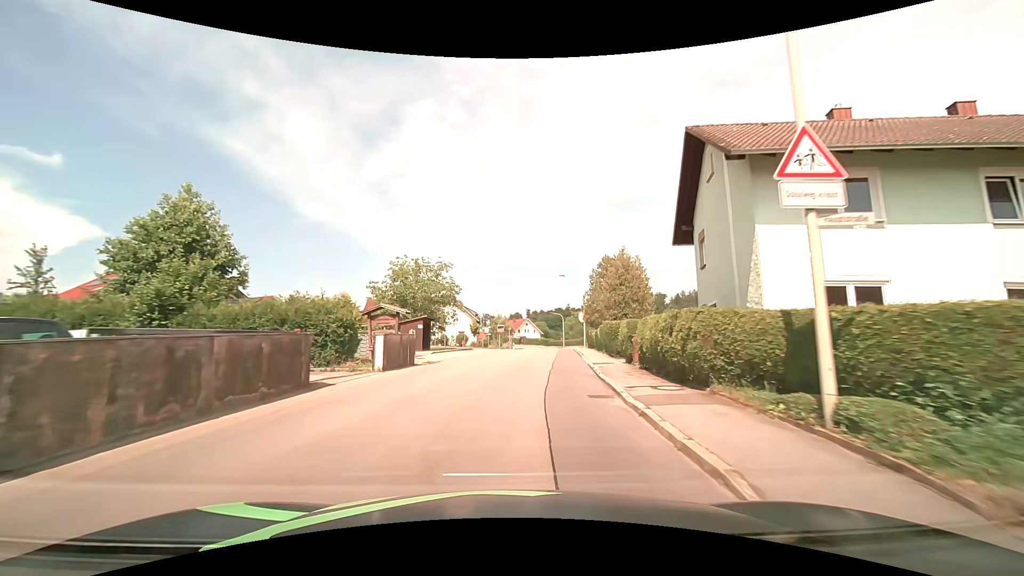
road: tertiary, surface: asphalt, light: Day
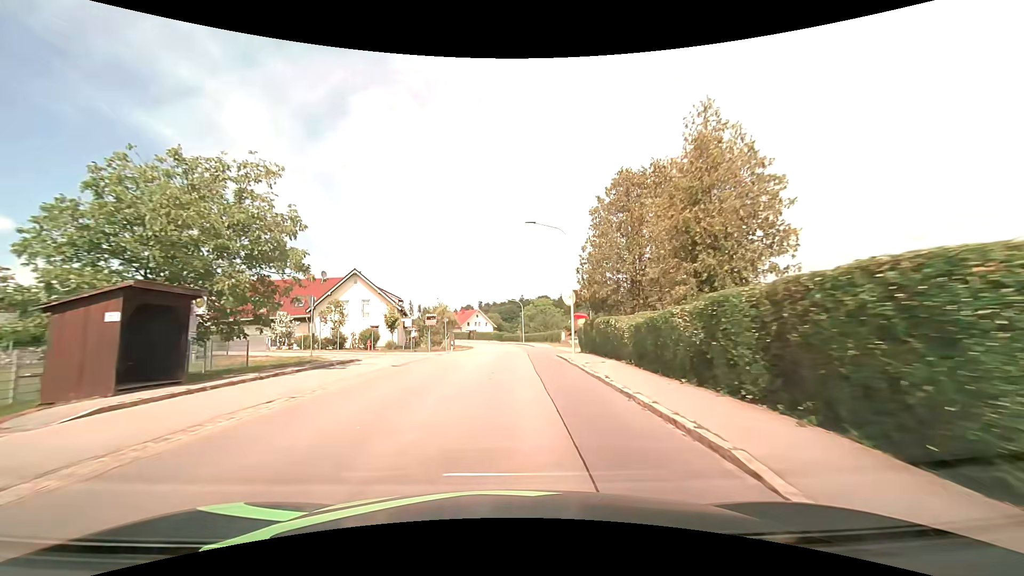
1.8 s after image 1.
(+1.5, +24.2) m; +6°
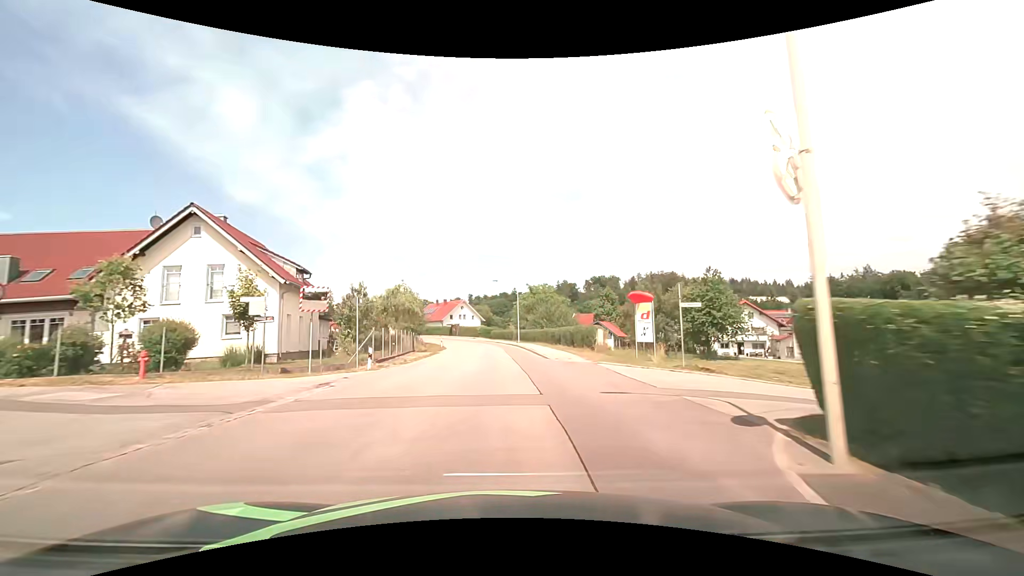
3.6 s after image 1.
(+0.3, +24.3) m; +1°
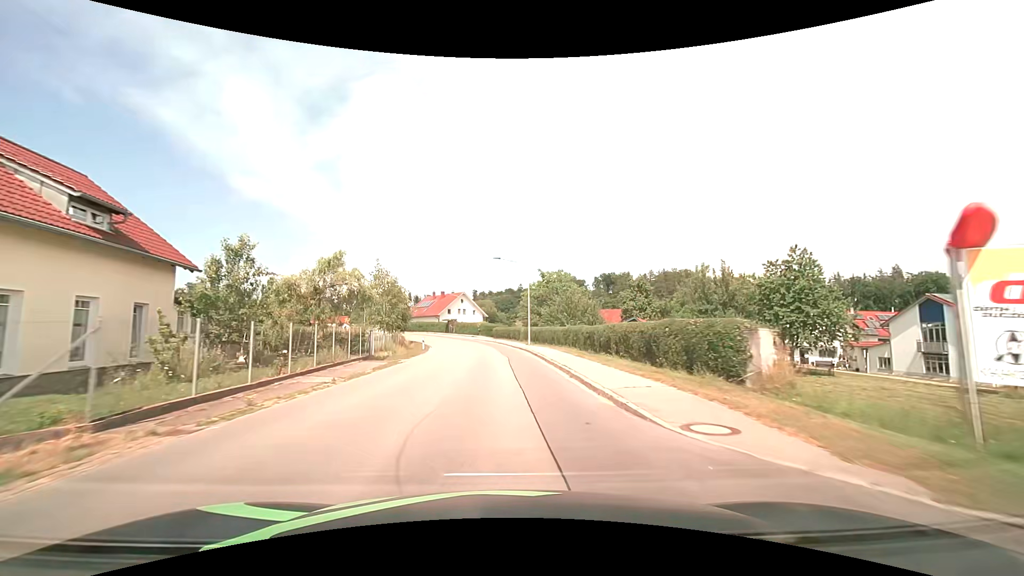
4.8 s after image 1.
(-0.1, +16.2) m; -1°
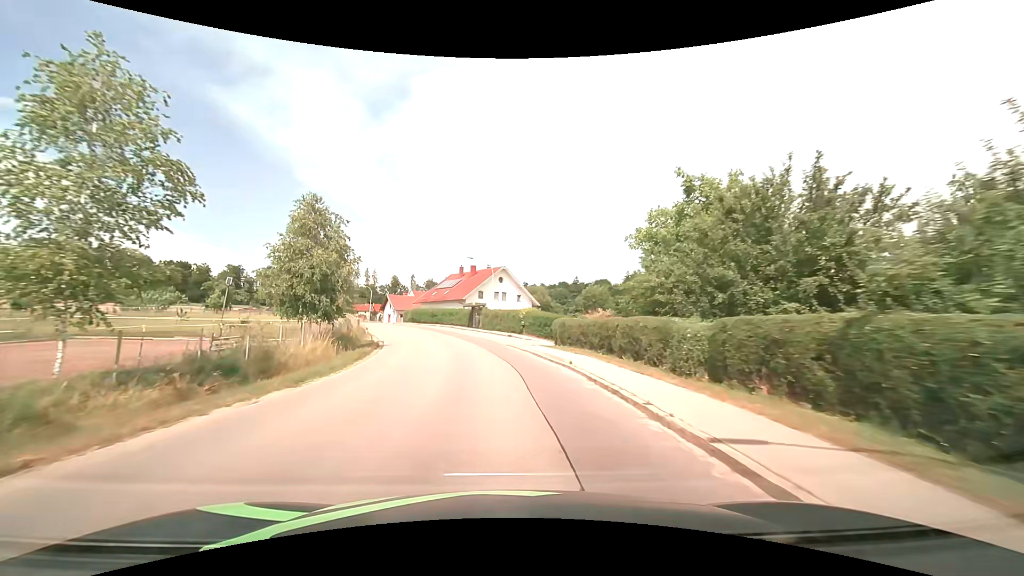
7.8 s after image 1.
(-1.4, +40.2) m; -6°
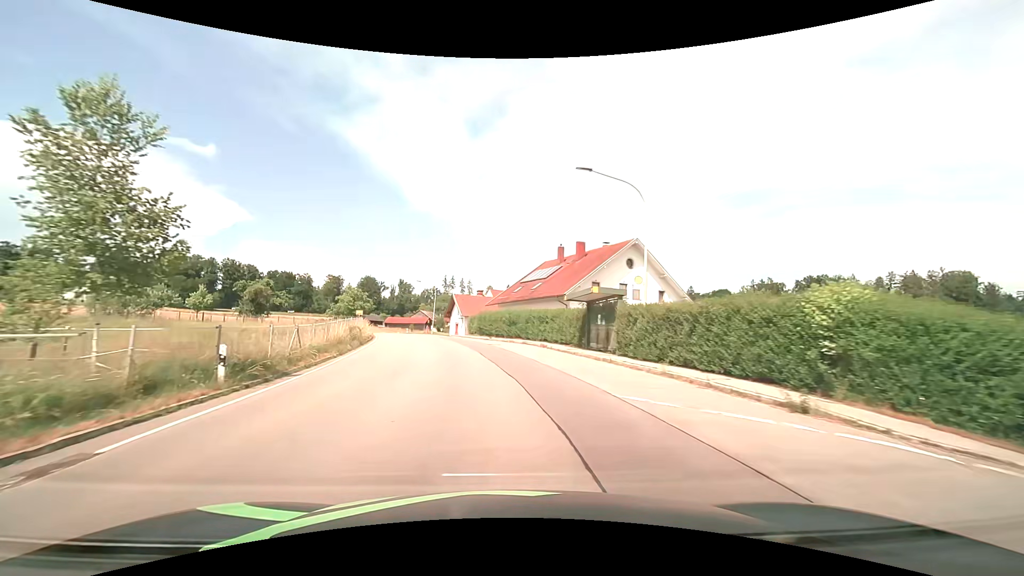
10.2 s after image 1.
(-2.7, +31.5) m; -12°
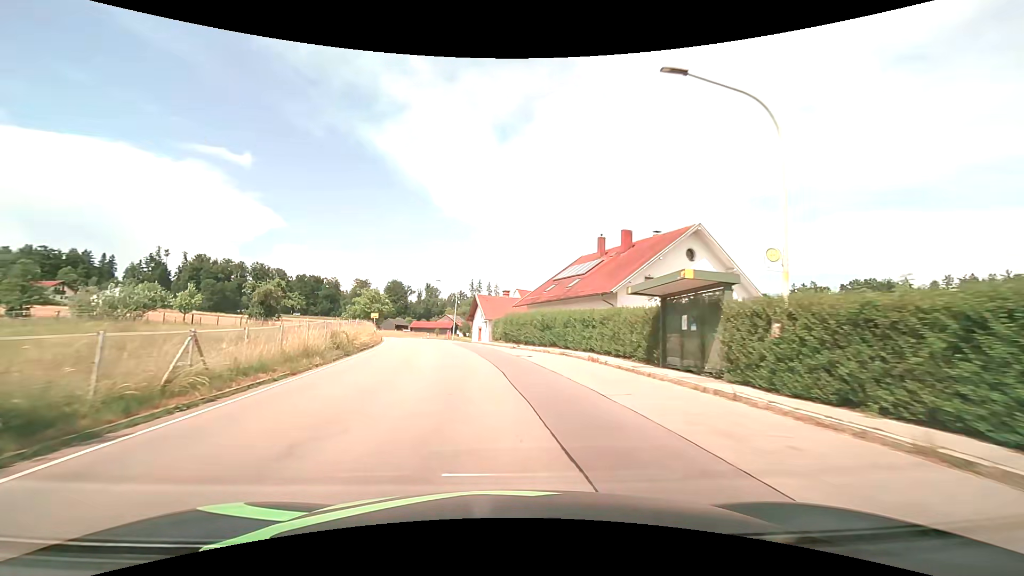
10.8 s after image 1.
(-0.1, +7.8) m; -2°
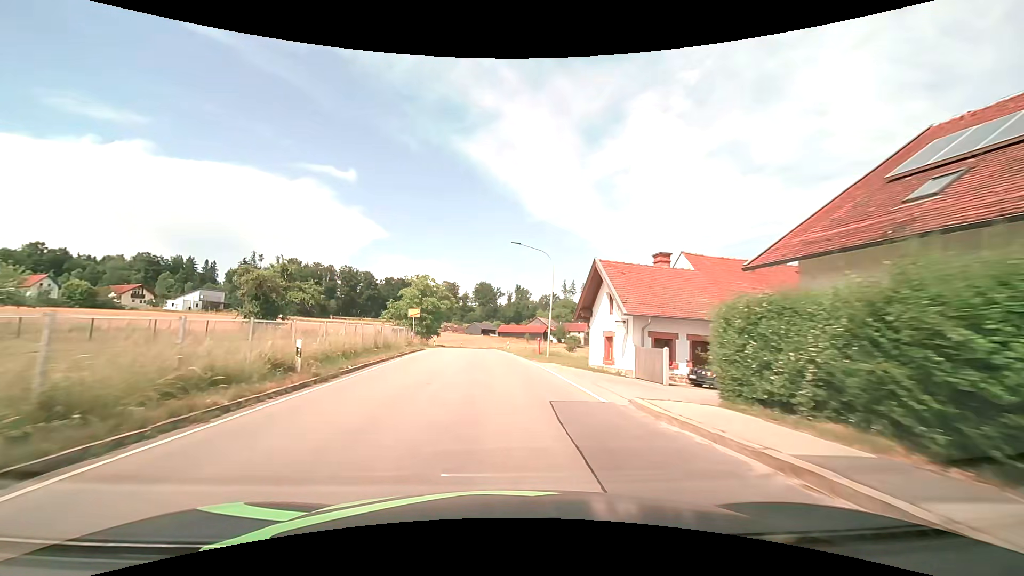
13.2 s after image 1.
(-3.3, +31.2) m; -11°
(0, +10) (-1, +20) (-1, +30) (-2, +40) (-2, +50) (-3, +60) (-3, +70) (-3, +80) (-3, +90) (-2, +100) m
